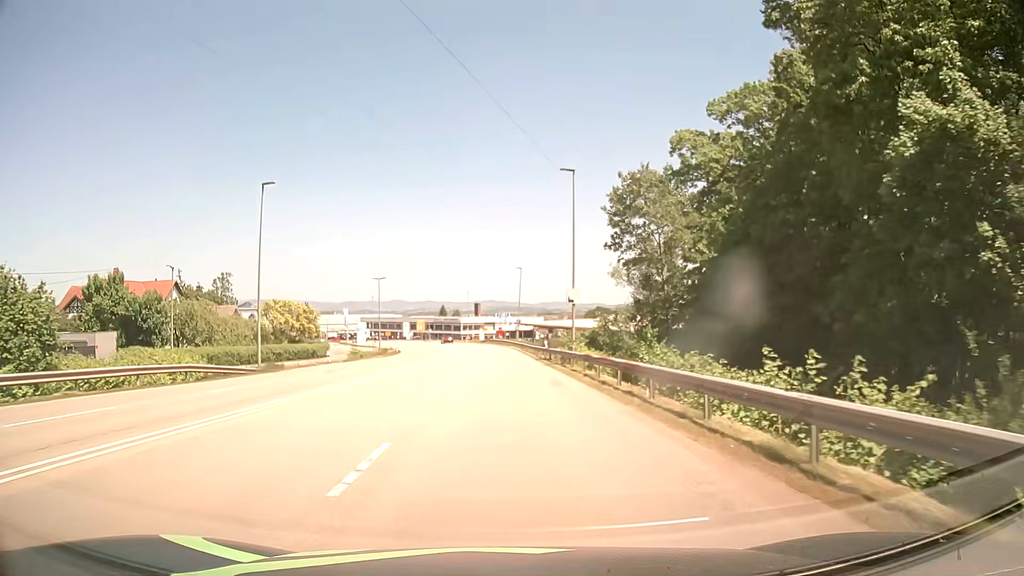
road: secondary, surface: asphalt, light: Day
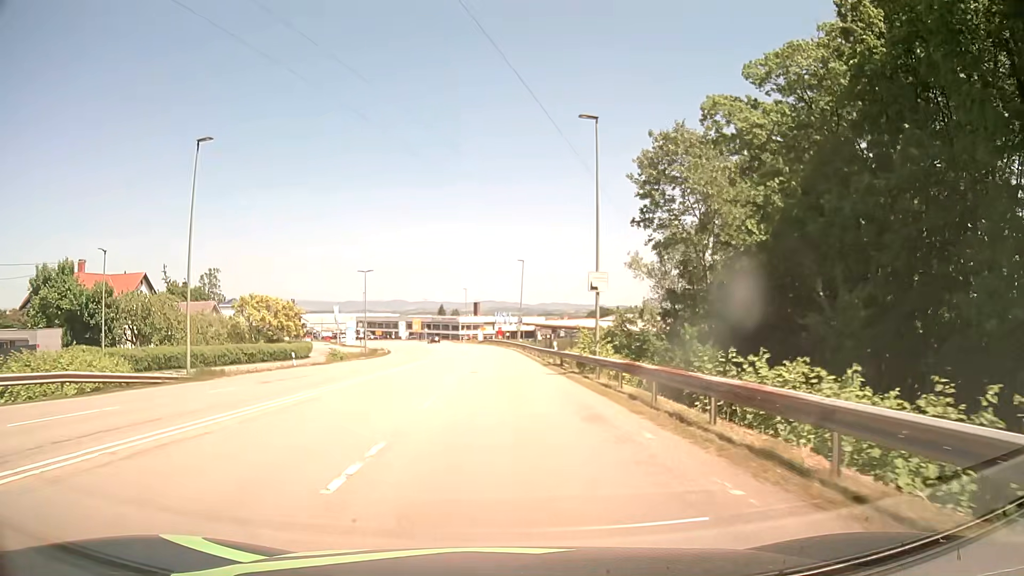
(0.0, +8.6) m; 0°
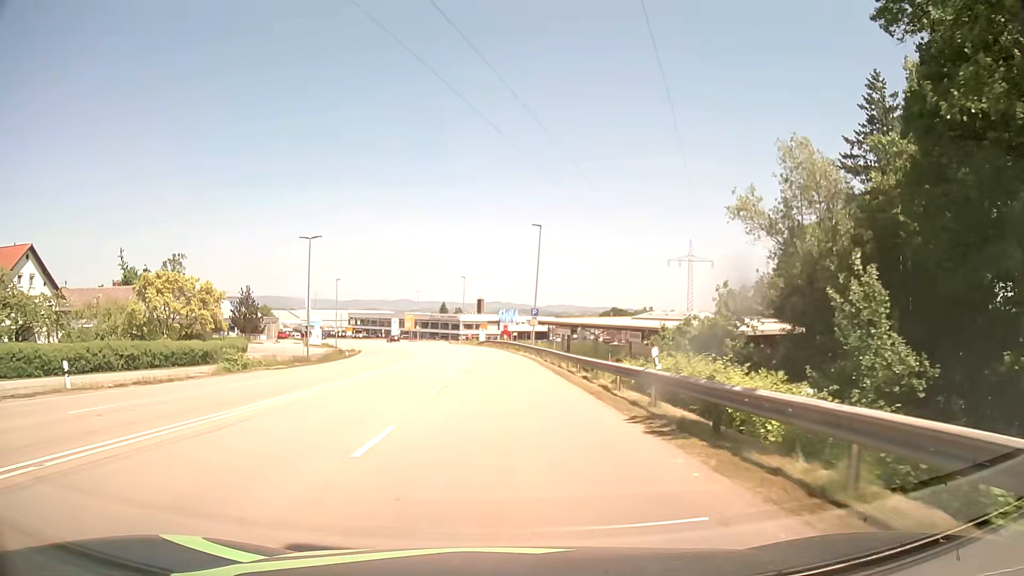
(-0.1, +24.6) m; 0°
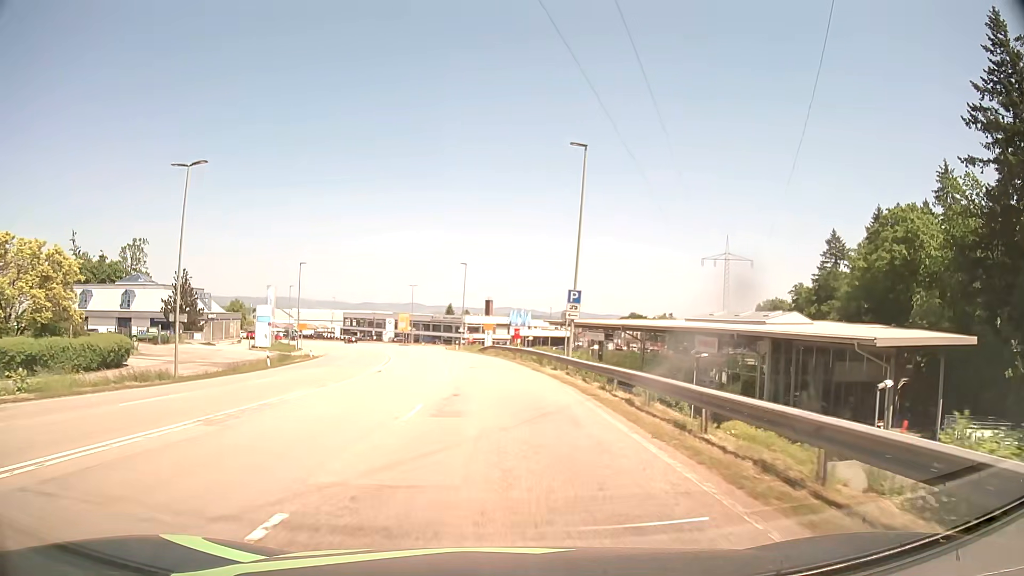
(-0.2, +23.5) m; -1°
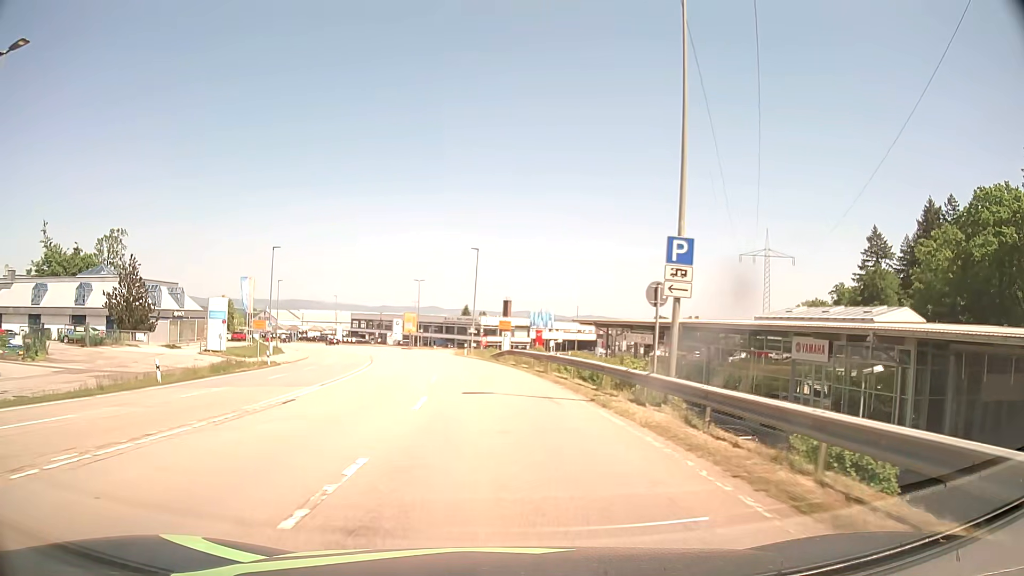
(-0.2, +15.4) m; -2°
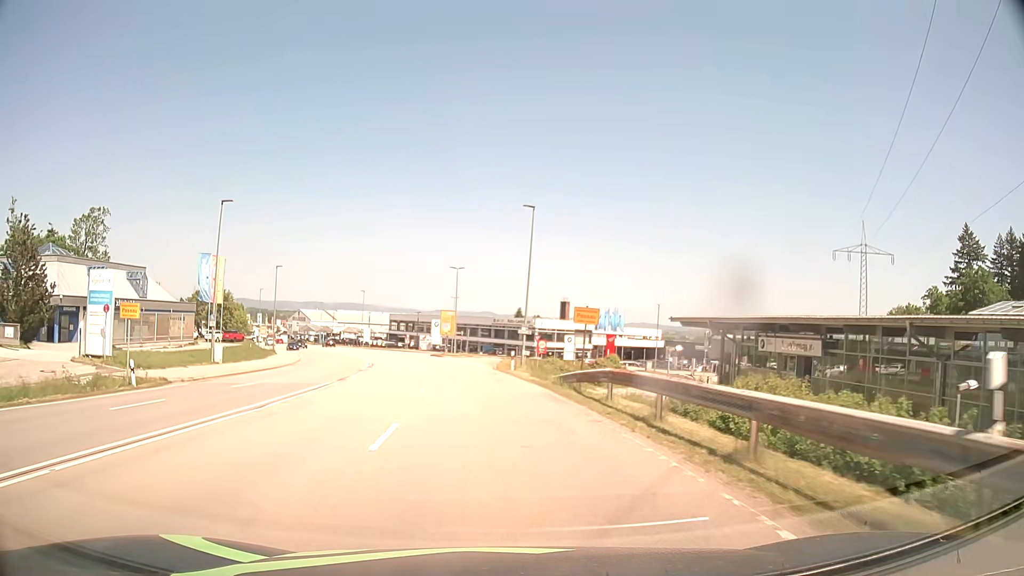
(-0.8, +22.9) m; -5°
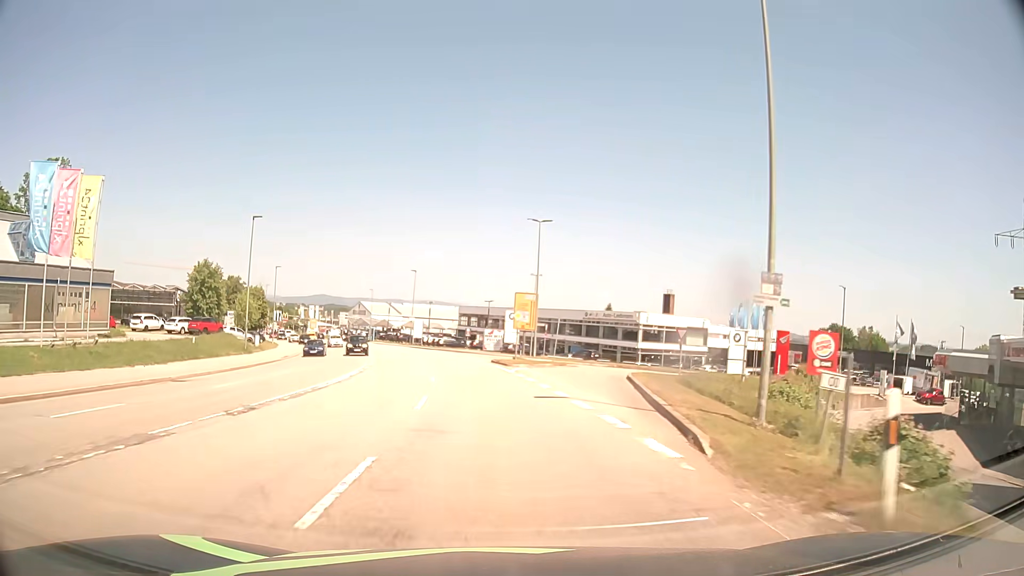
(-1.8, +30.6) m; -7°
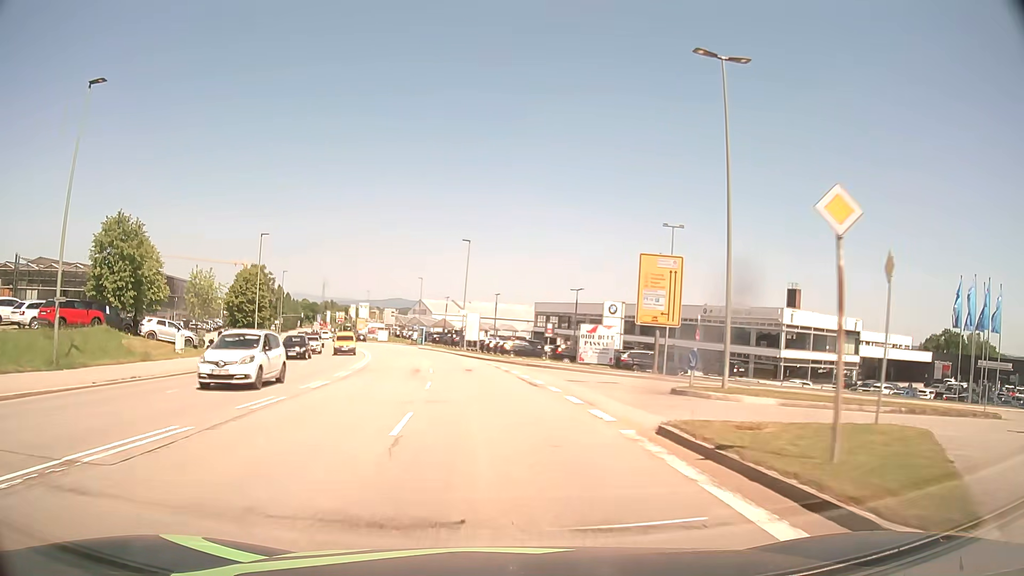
(-1.7, +30.7) m; -7°
(0, +10) (-1, +20) (-2, +30) (-3, +40) (-5, +50) (-7, +60) (-9, +69) (-12, +79) (-15, +88) (-18, +98) m
